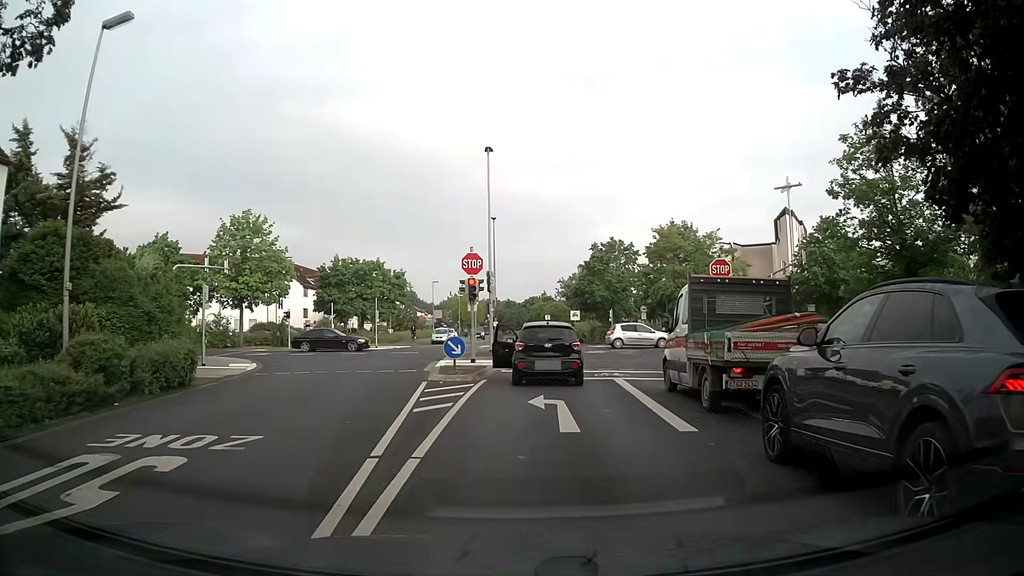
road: residential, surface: asphalt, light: Day
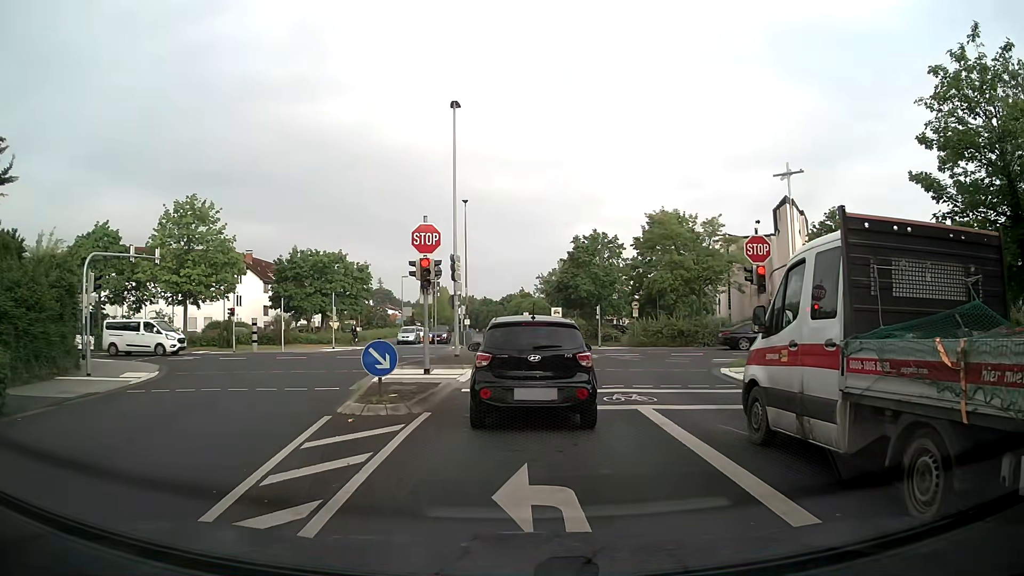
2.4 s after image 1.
(0.0, +6.8) m; +2°
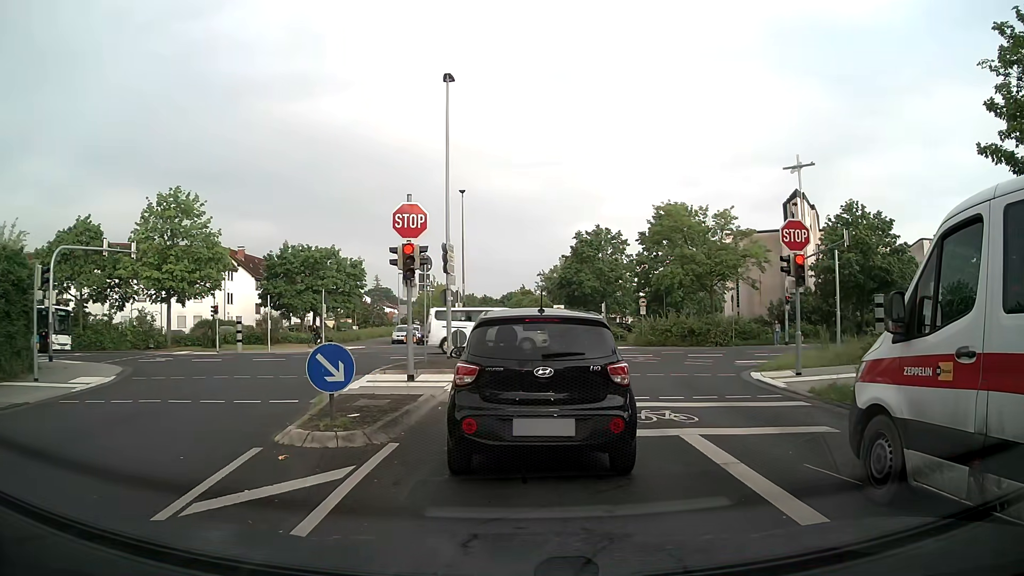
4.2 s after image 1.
(0.0, +2.8) m; -1°
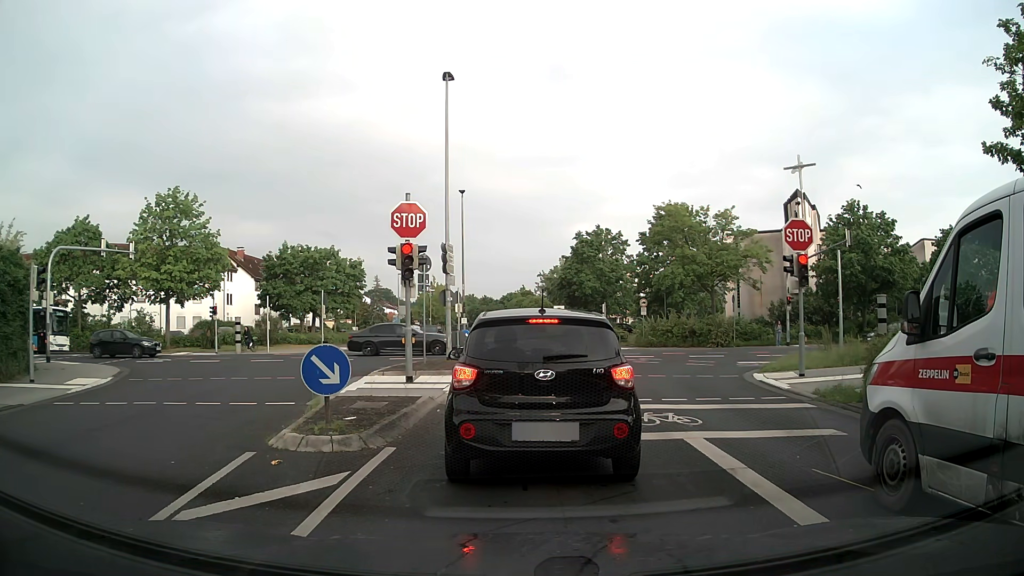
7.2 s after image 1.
(0.0, +0.3) m; 0°
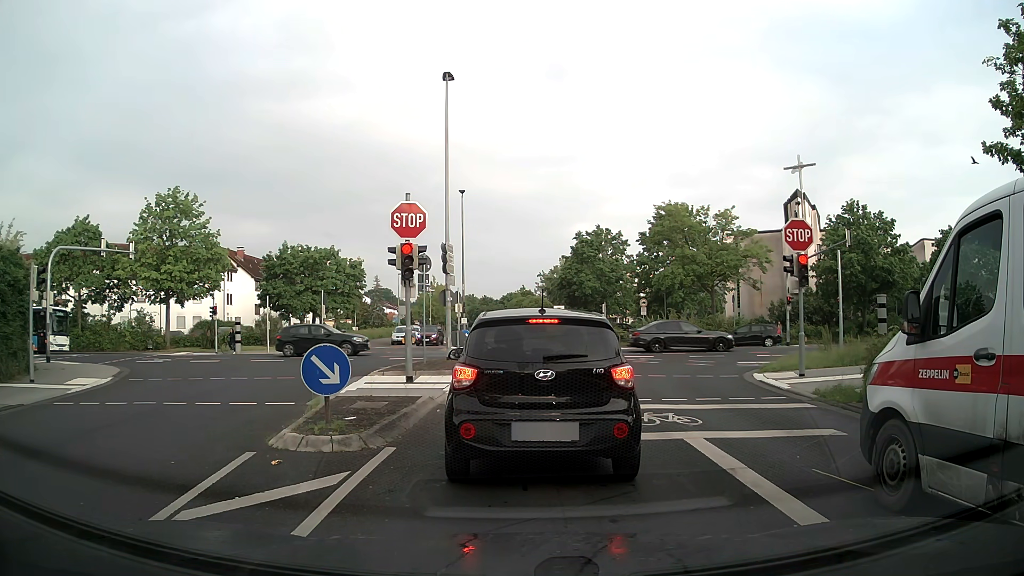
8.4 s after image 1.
(0.0, 0.0) m; 0°
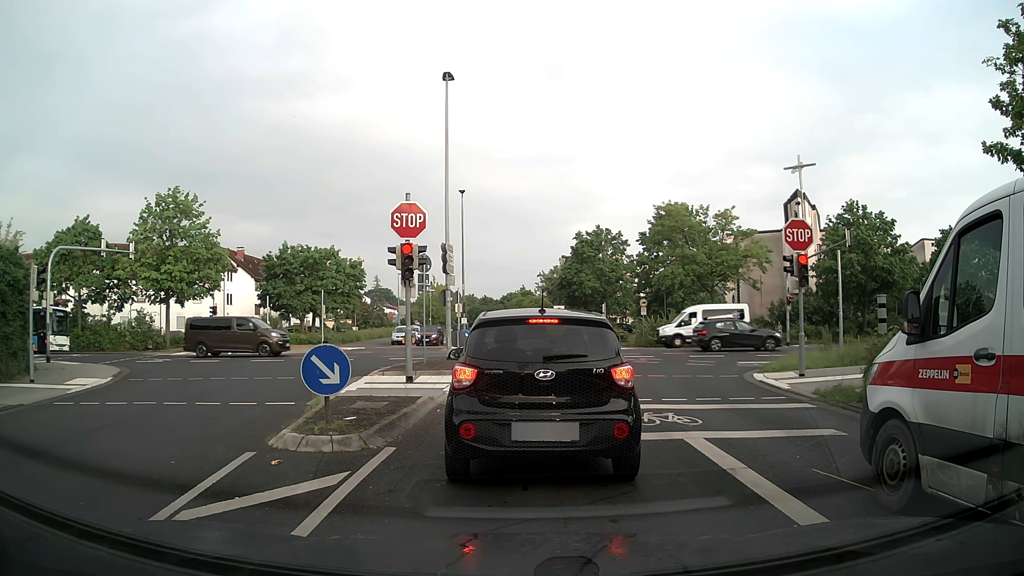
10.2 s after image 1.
(0.0, 0.0) m; 0°
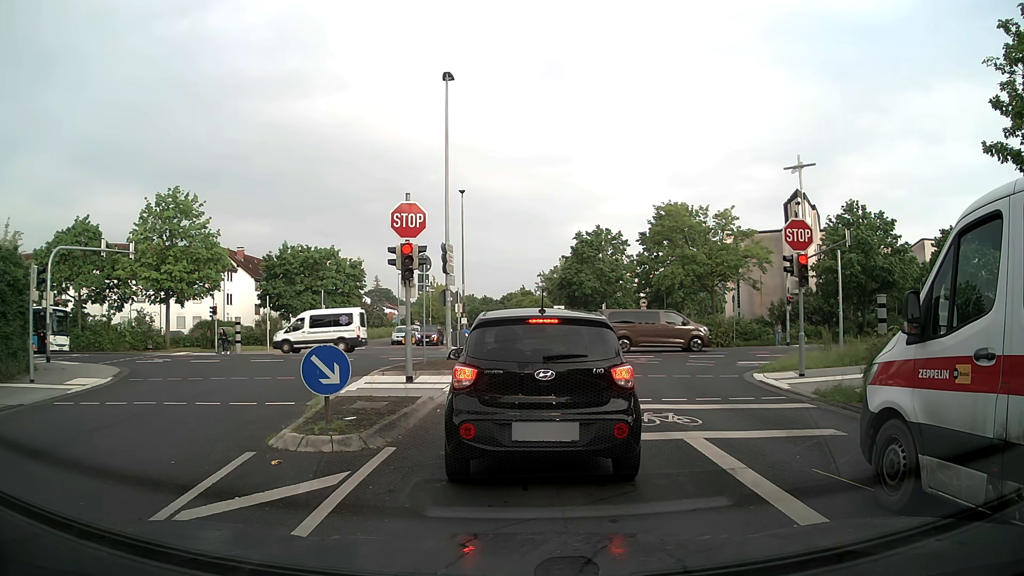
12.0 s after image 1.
(0.0, 0.0) m; 0°
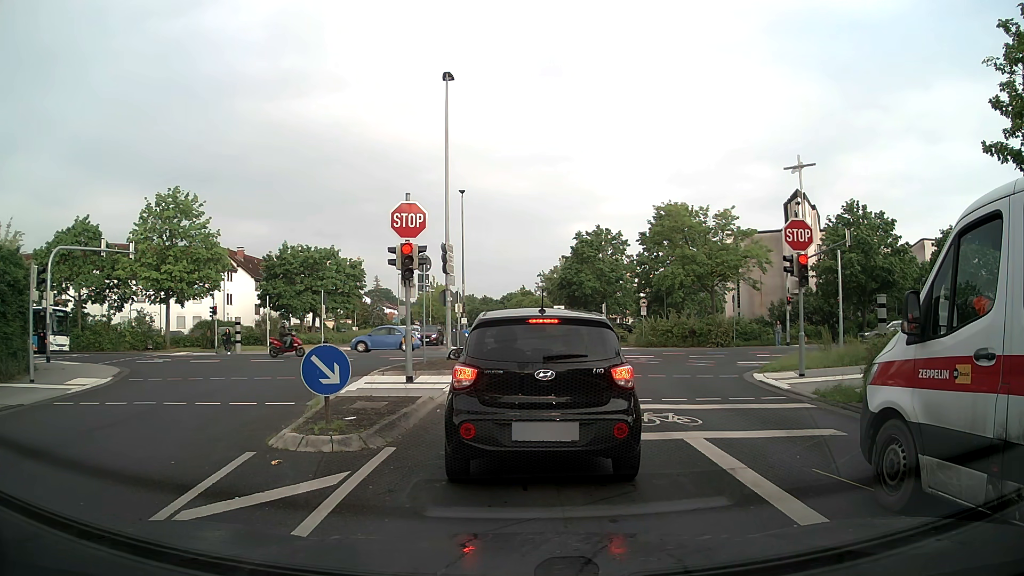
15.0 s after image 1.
(0.0, 0.0) m; 0°
